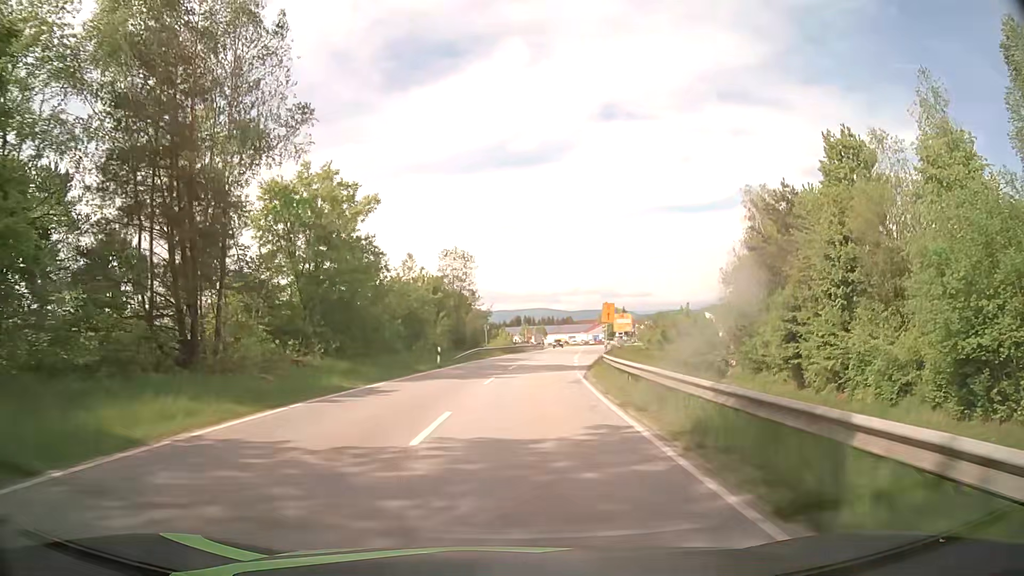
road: secondary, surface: asphalt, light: Day
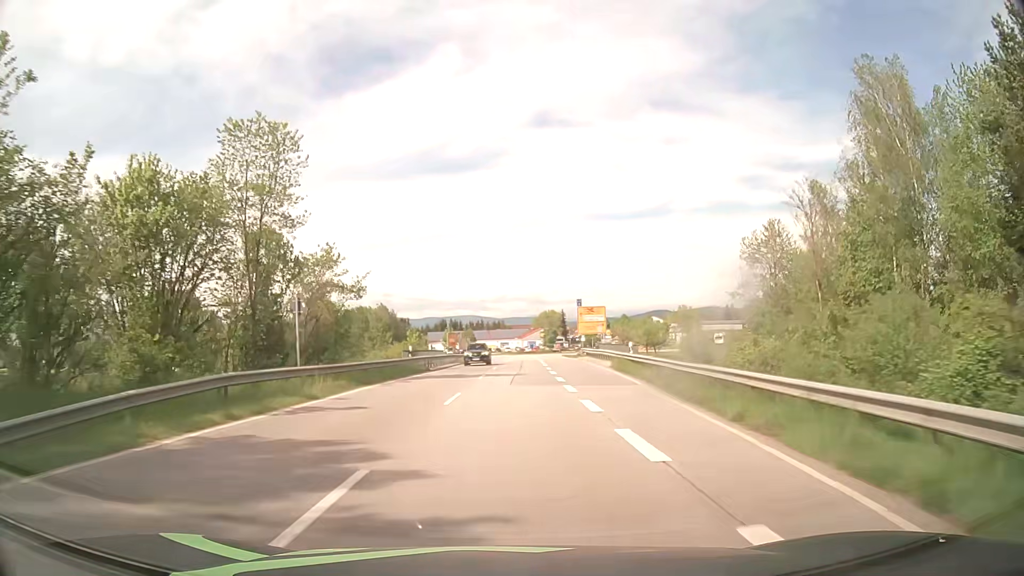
(+2.4, +42.0) m; +6°
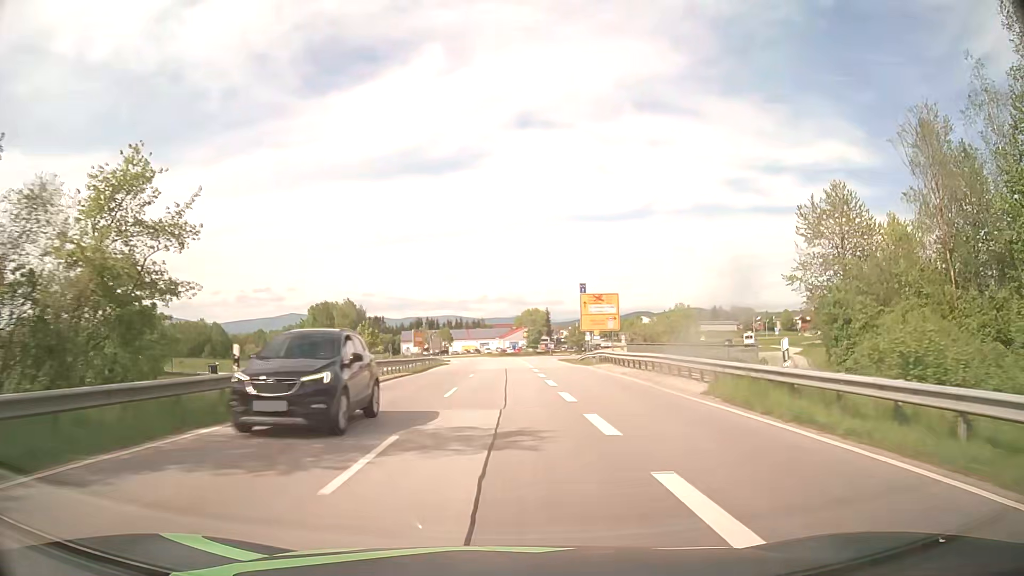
(+0.4, +21.5) m; +2°
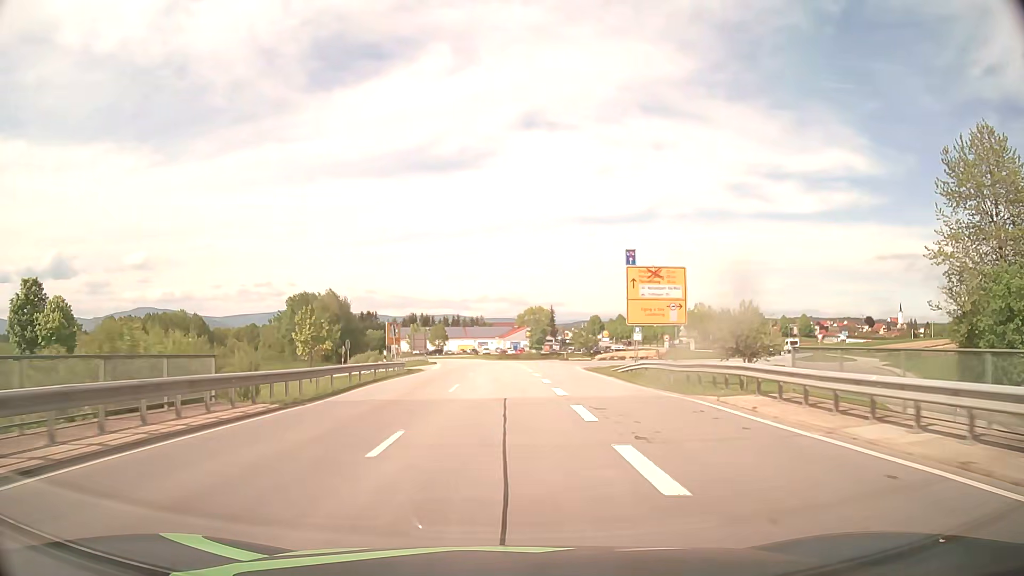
(-0.1, +22.4) m; 0°
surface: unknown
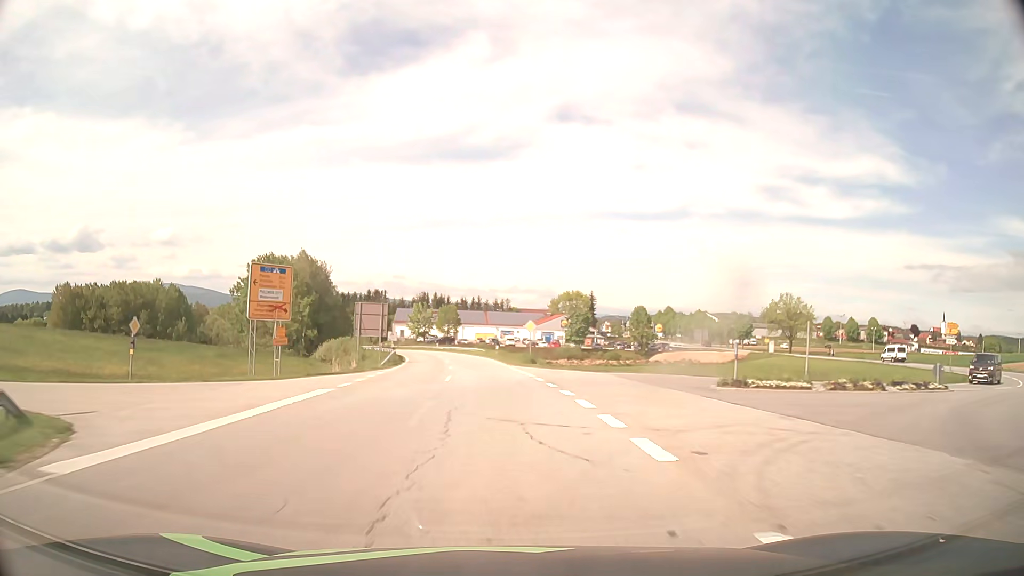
(-0.5, +46.5) m; -2°
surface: asphalt
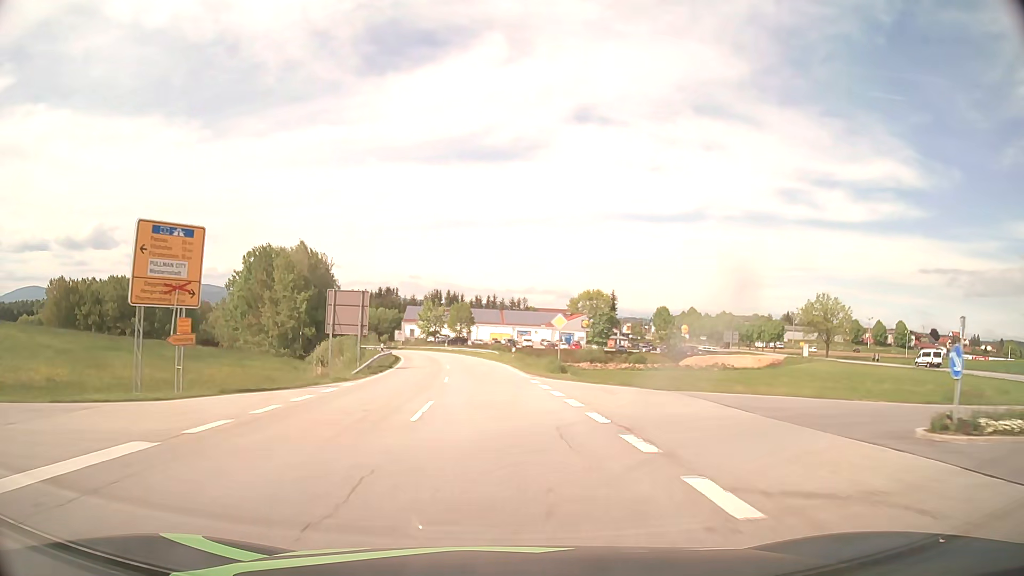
(-0.1, +11.4) m; -1°
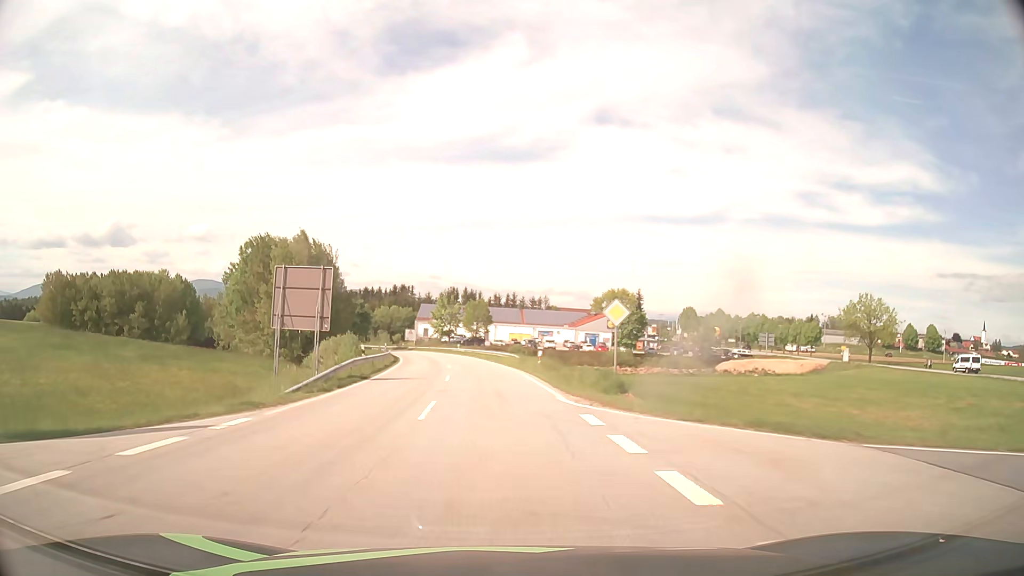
(-0.2, +11.2) m; -2°
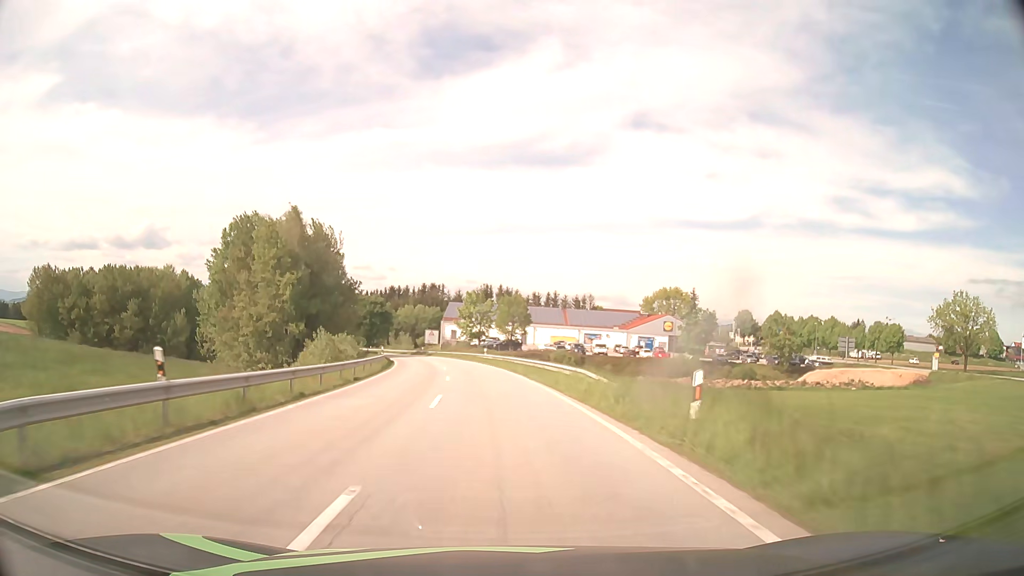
(-0.6, +22.3) m; -3°
(0, +10) (-1, +20) (-1, +30) (-2, +40) (-4, +50) (-5, +60) (-7, +69) (-9, +79) (-12, +89) (-14, +99) m
